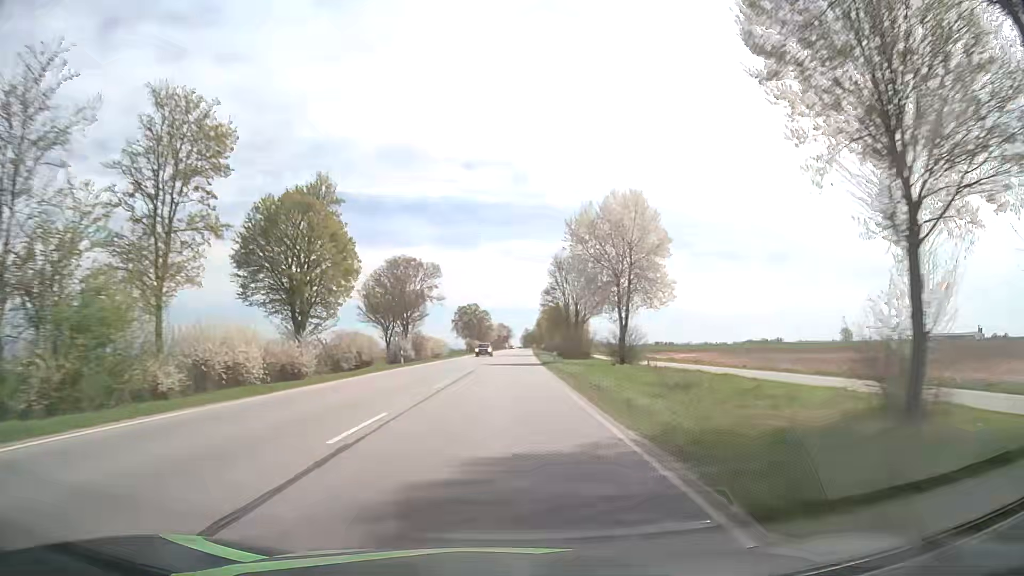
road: primary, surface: asphalt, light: Day
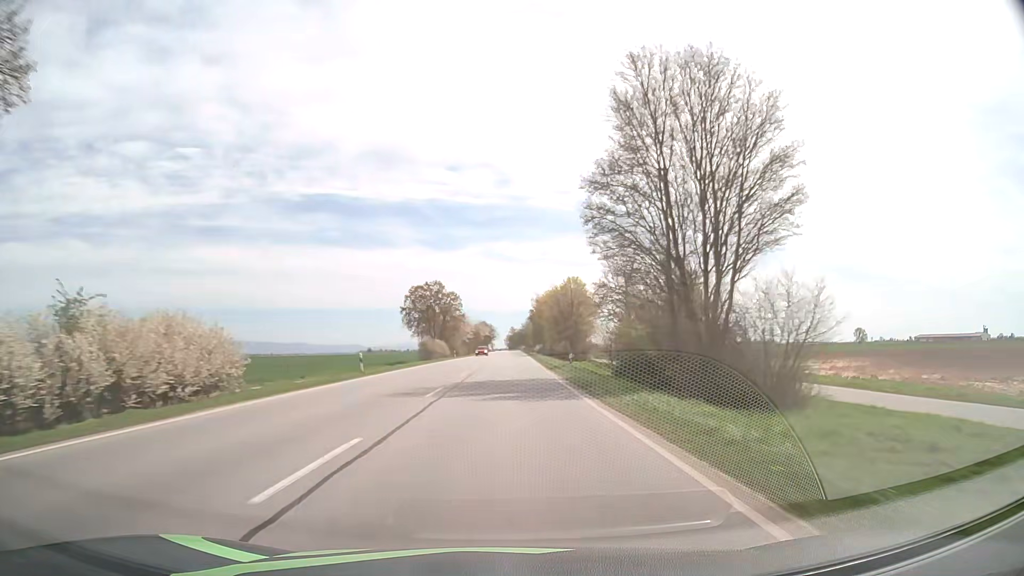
(+1.1, +63.6) m; +2°
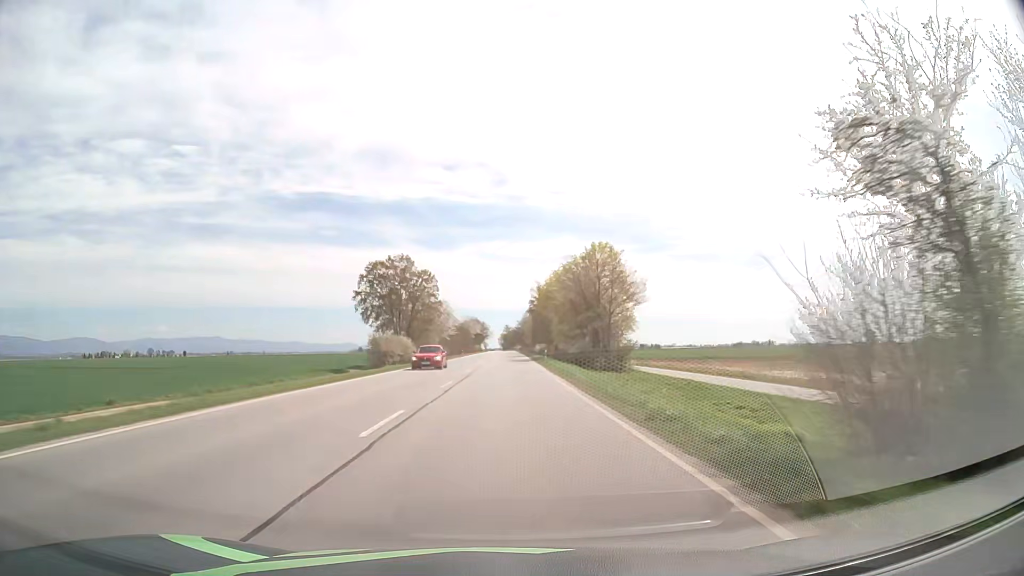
(+0.1, +31.9) m; +1°
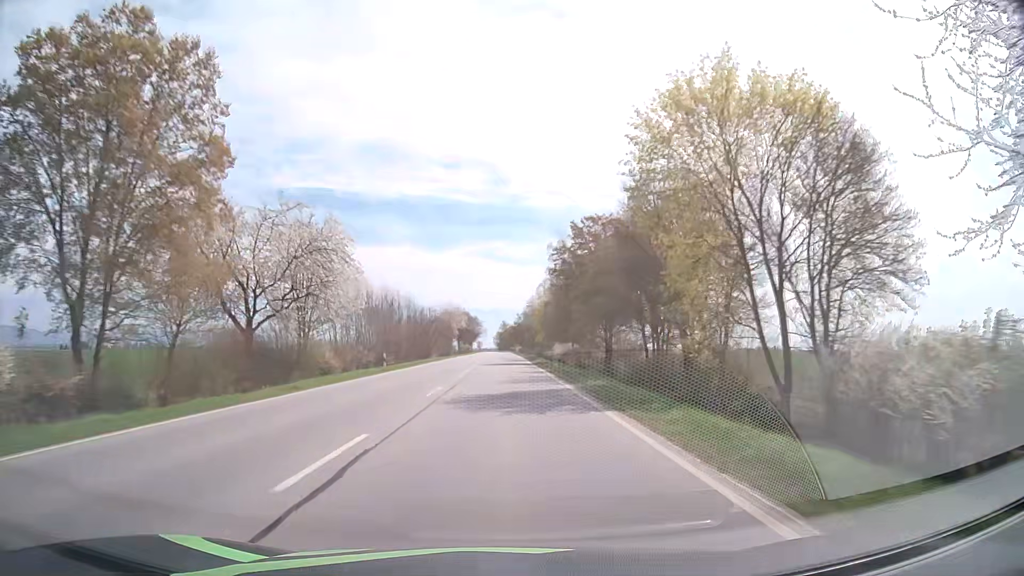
(-0.2, +63.8) m; 0°
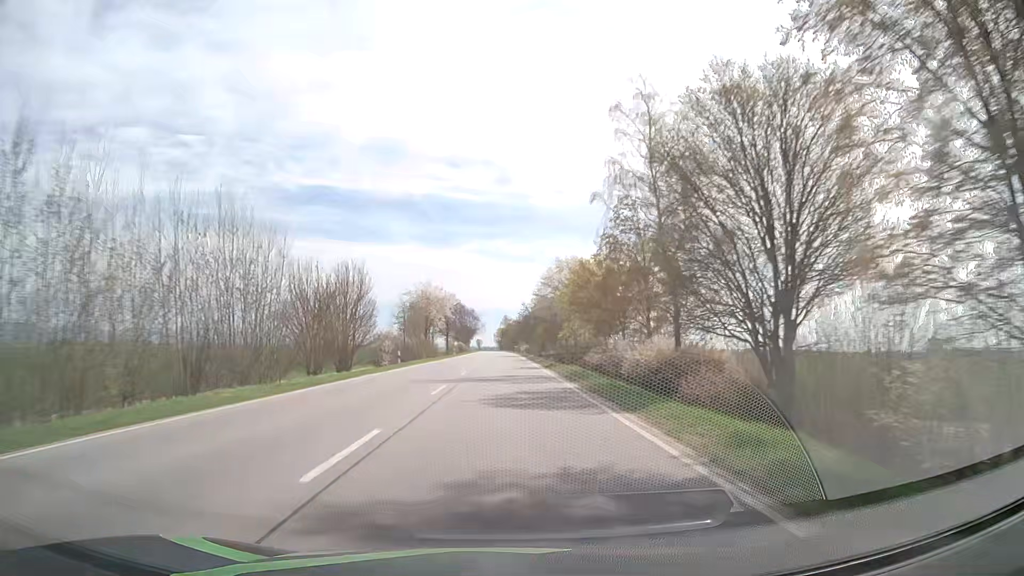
(0.0, +47.9) m; 0°
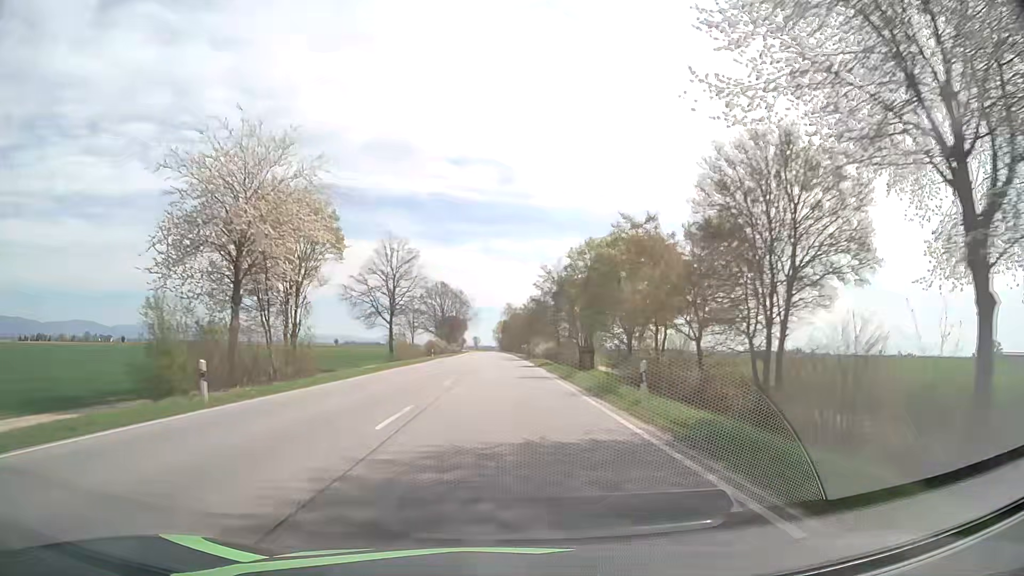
(-0.1, +80.3) m; 0°
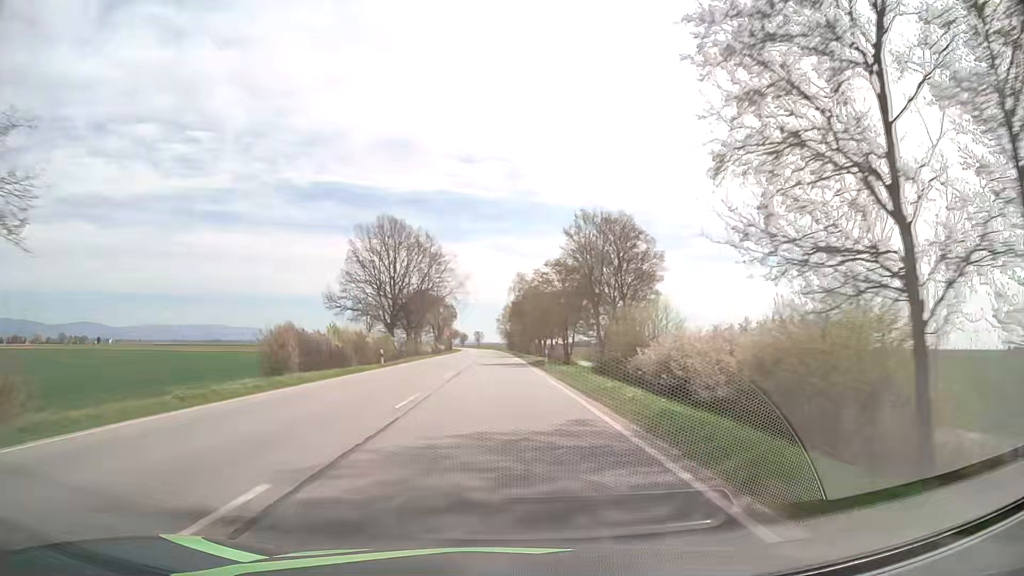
(-0.1, +80.8) m; -1°
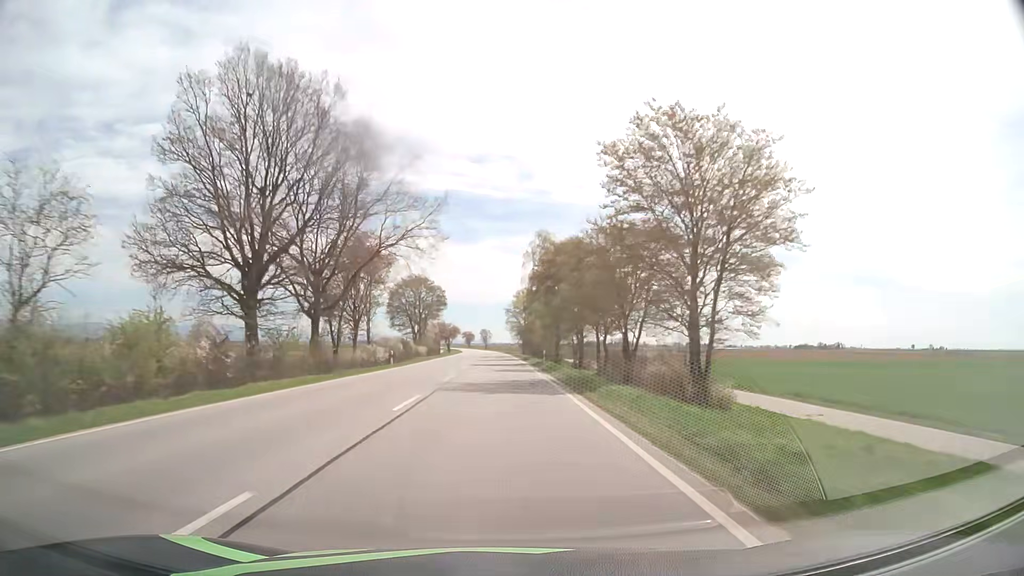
(-0.3, +48.8) m; -1°
(0, +10) (0, +20) (0, +30) (0, +40) (0, +50) (-1, +60) (-1, +70) (-1, +80) (-1, +90) (-2, +100) m
